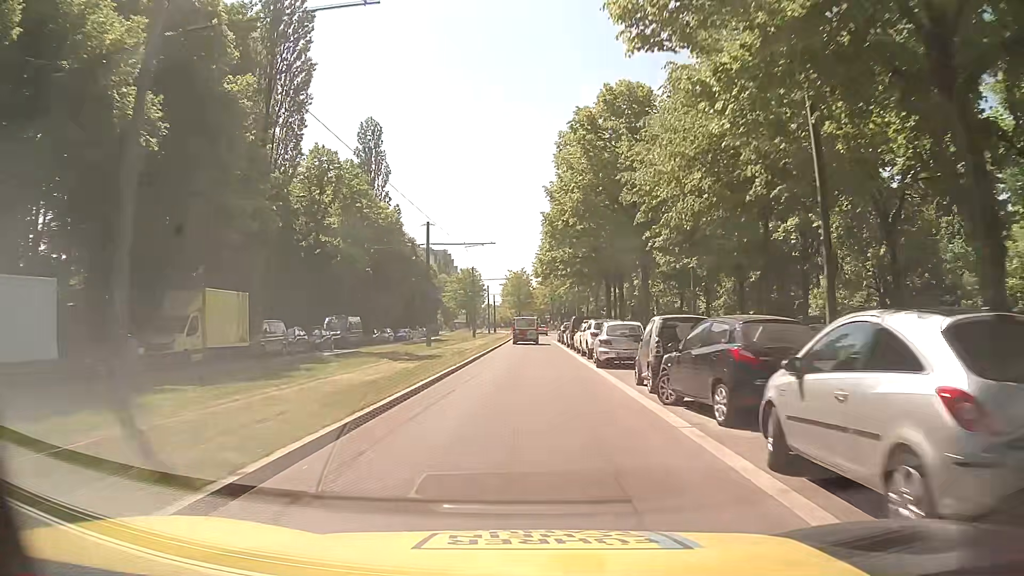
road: secondary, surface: asphalt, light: Day
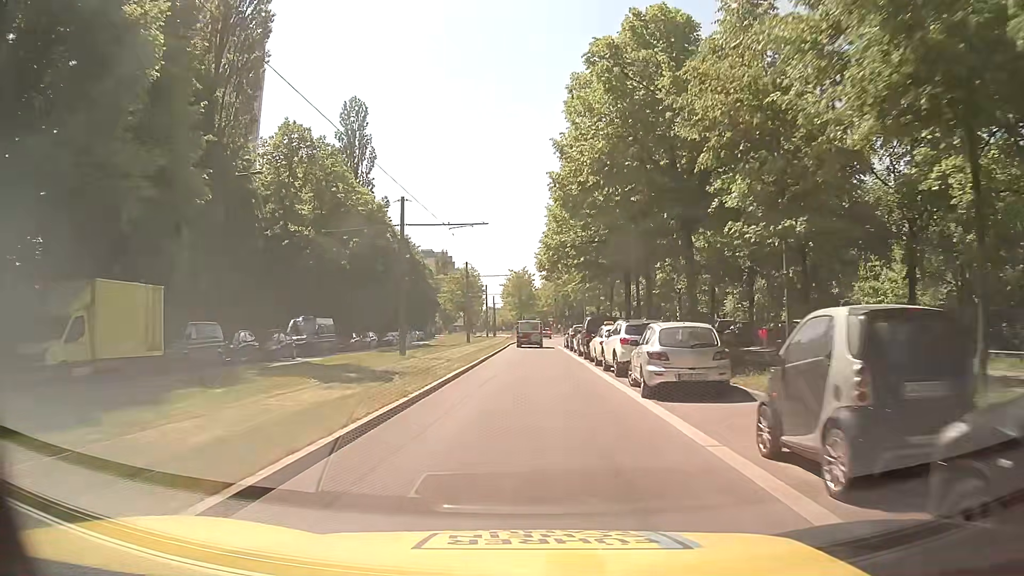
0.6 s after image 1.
(-0.1, +8.4) m; -1°
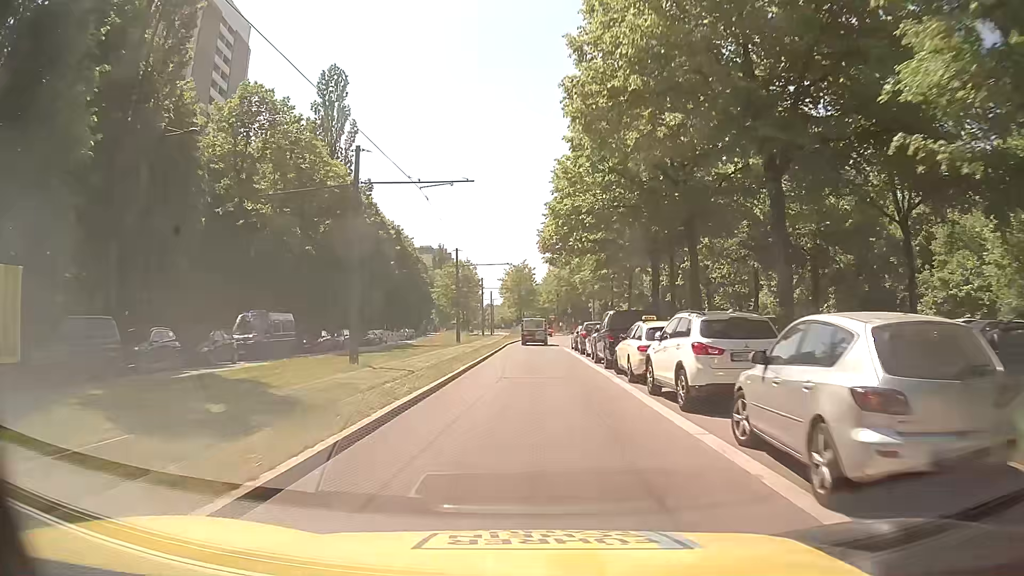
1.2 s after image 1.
(+0.1, +8.4) m; +2°
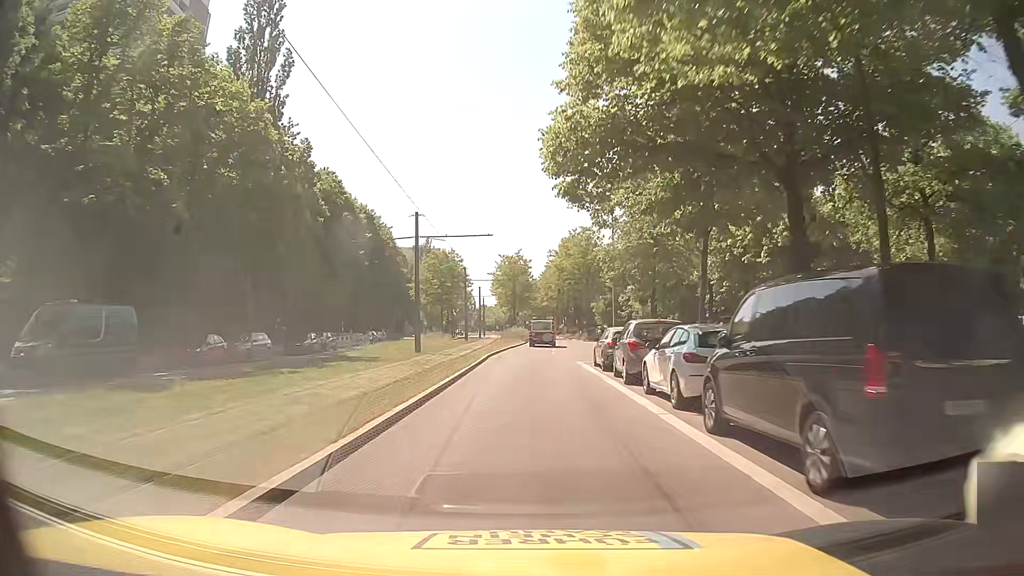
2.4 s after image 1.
(-0.3, +16.7) m; -1°
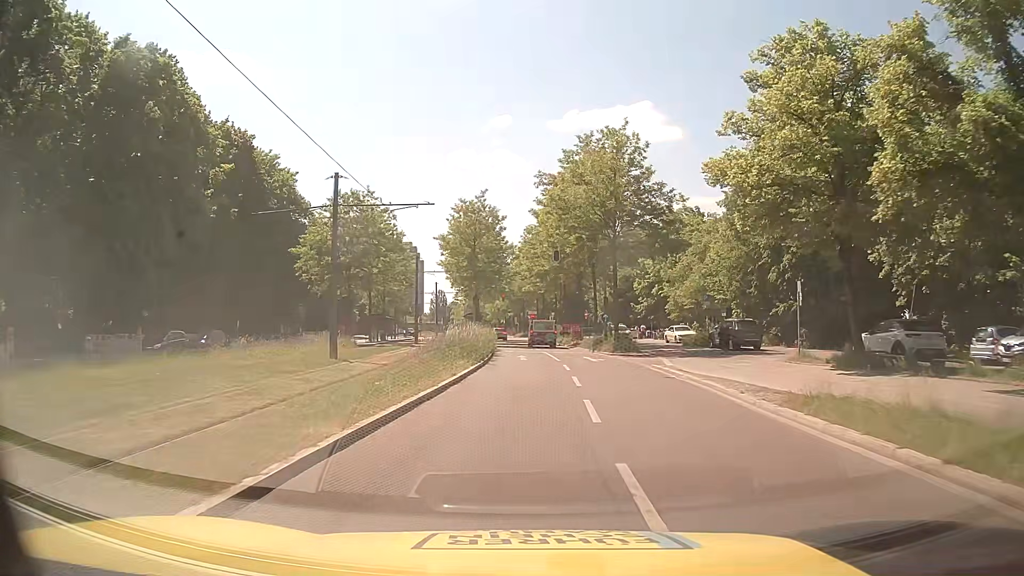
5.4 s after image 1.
(+0.5, +38.4) m; +2°
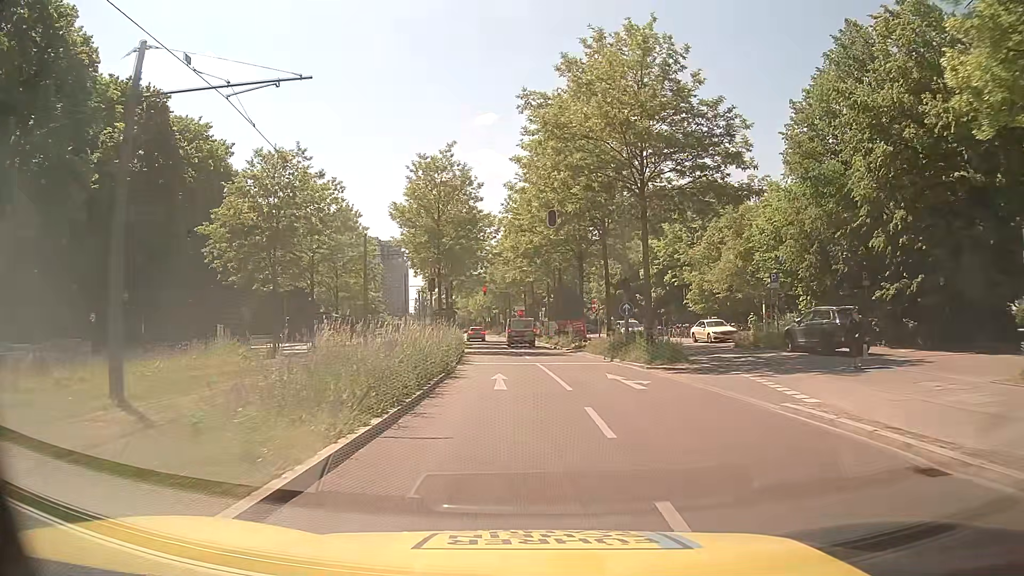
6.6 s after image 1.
(+0.2, +13.6) m; +1°
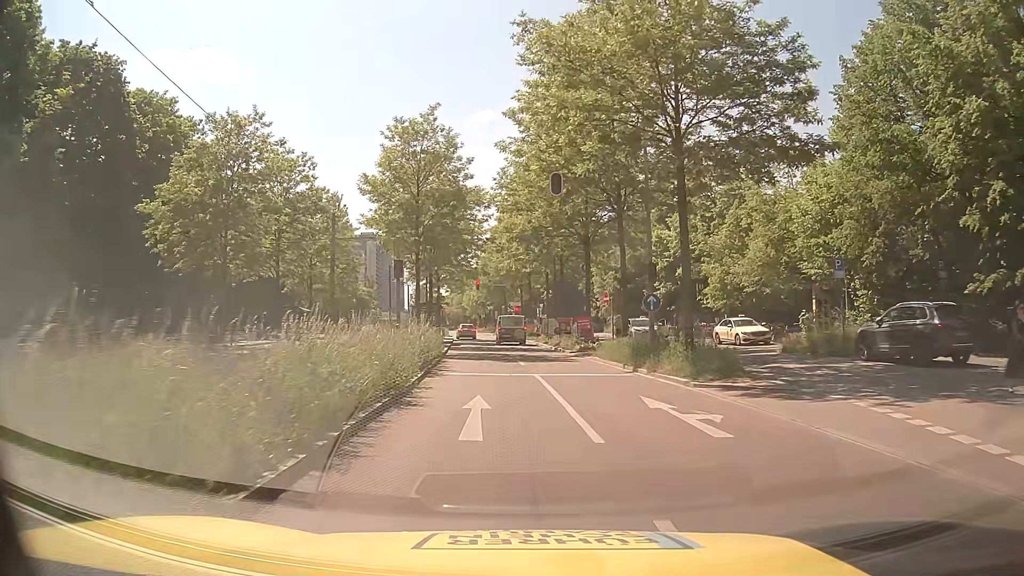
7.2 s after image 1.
(0.0, +6.5) m; 0°
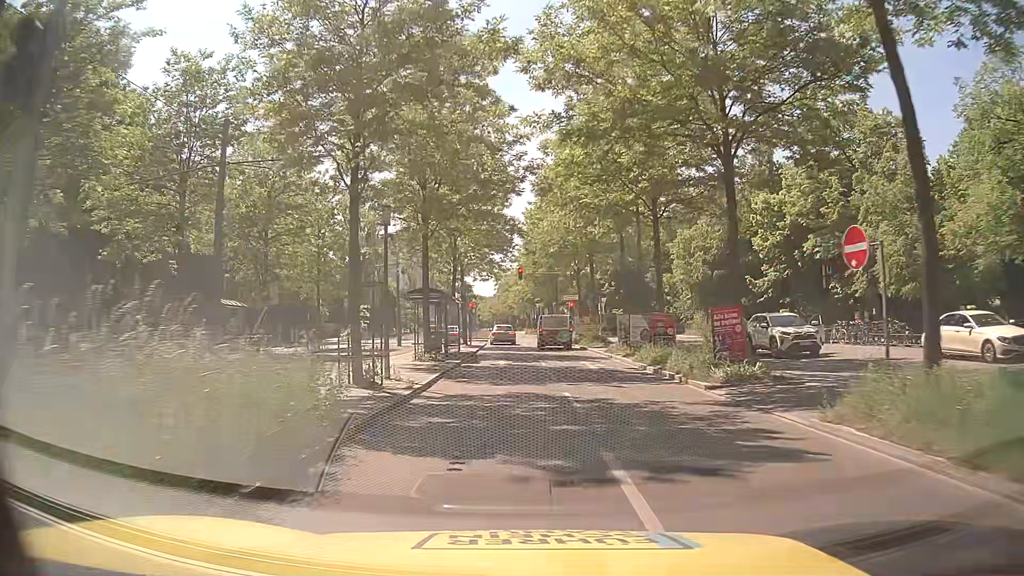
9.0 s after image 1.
(-0.4, +18.0) m; -4°
